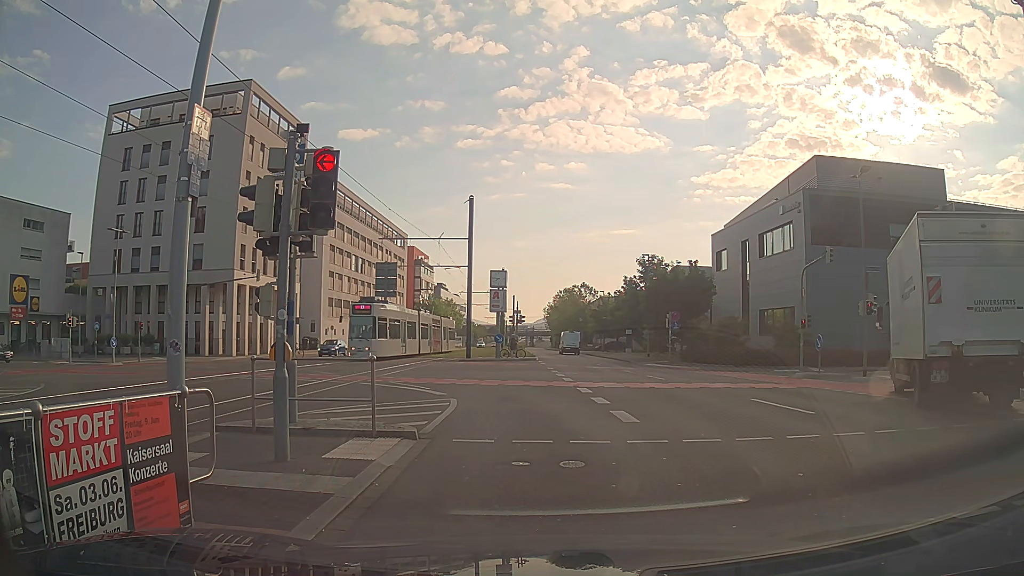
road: secondary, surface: asphalt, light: Day
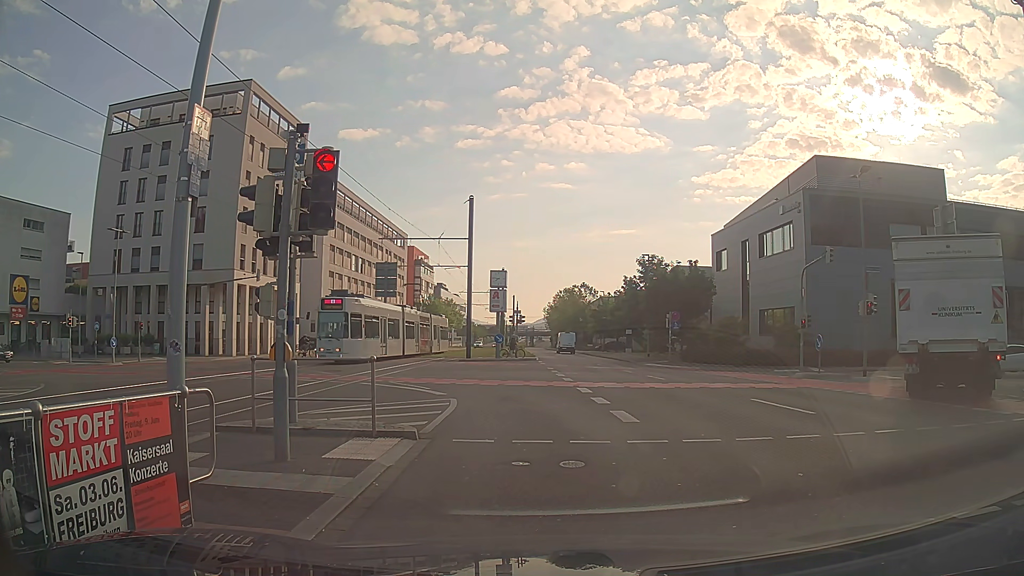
(0.0, 0.0) m; 0°
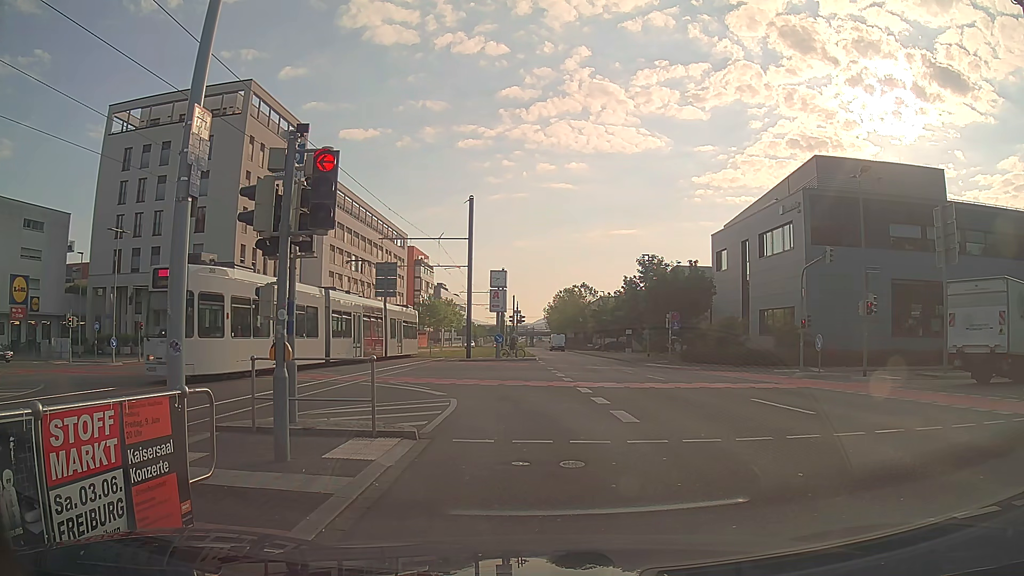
(0.0, 0.0) m; 0°
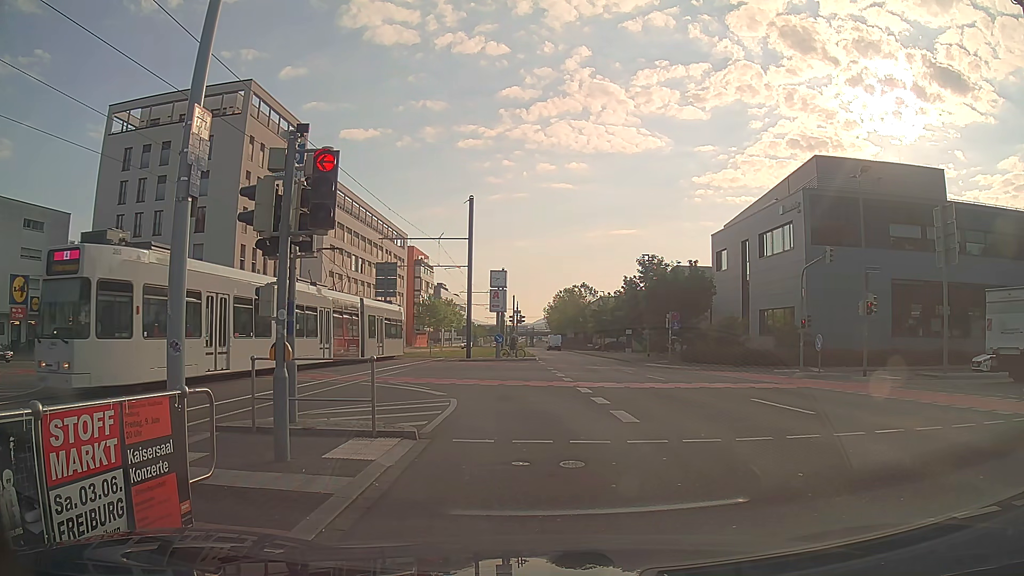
(0.0, 0.0) m; 0°
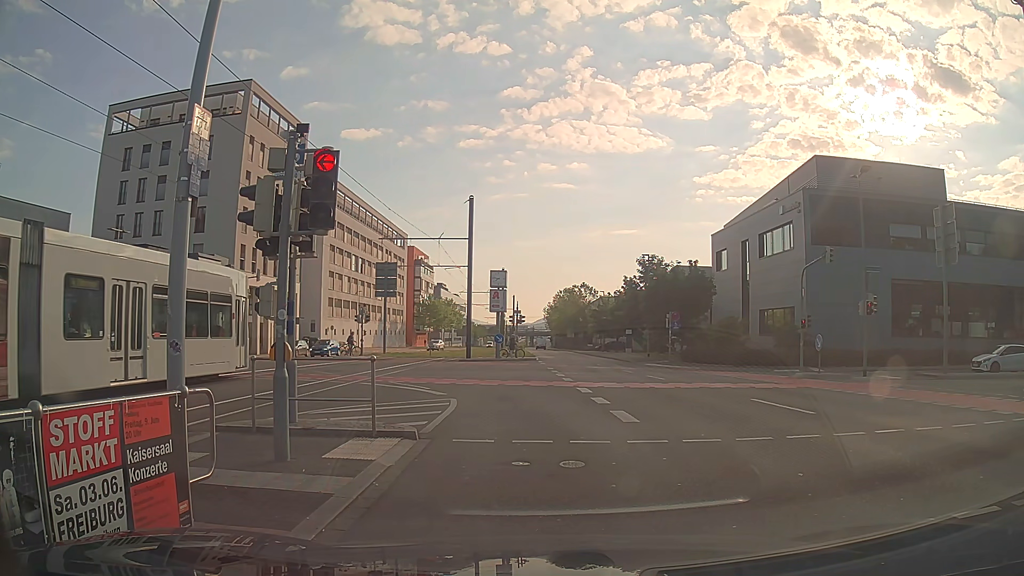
(0.0, 0.0) m; 0°
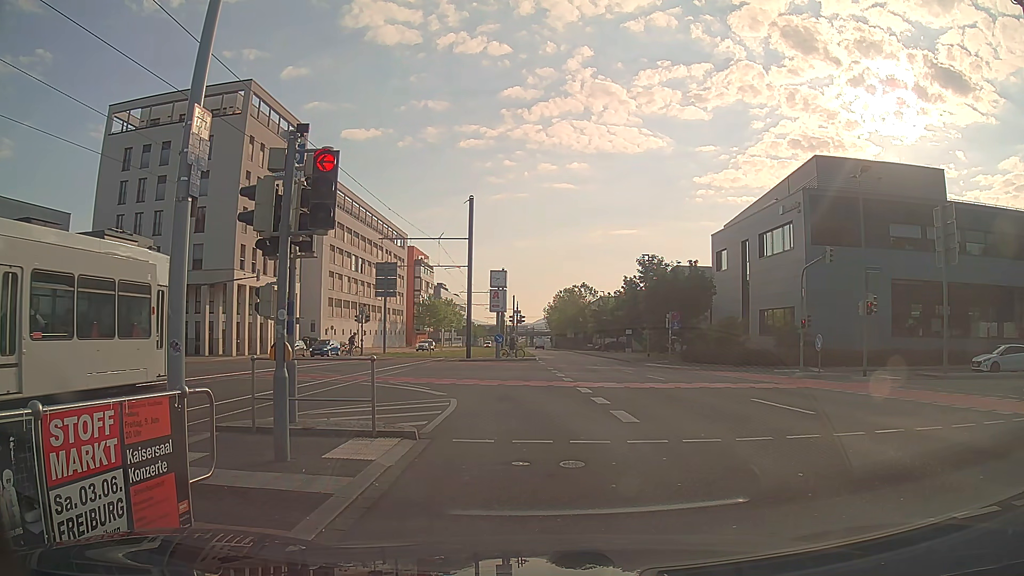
(0.0, 0.0) m; 0°
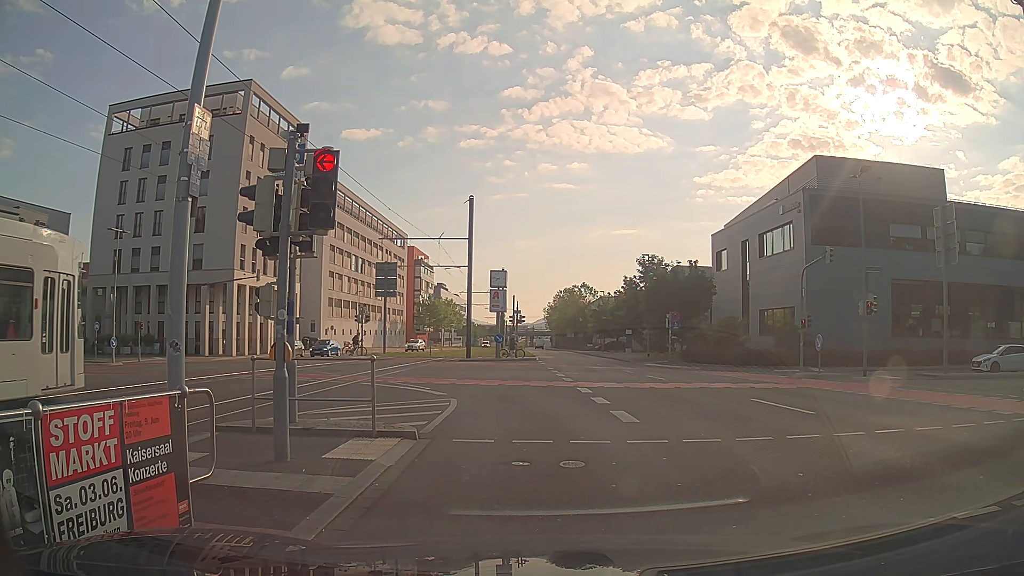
(0.0, 0.0) m; 0°
